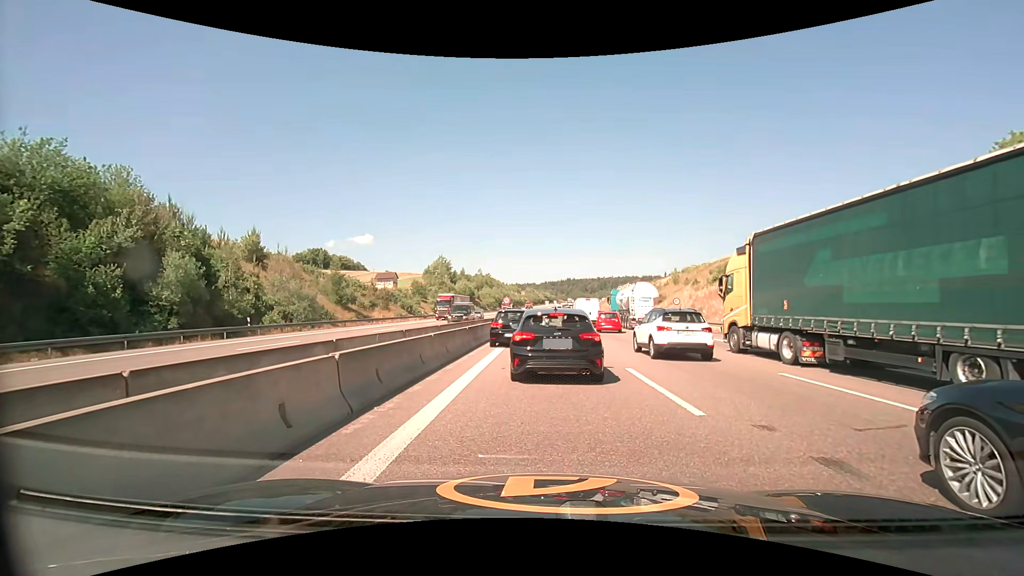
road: motorway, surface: asphalt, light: Day
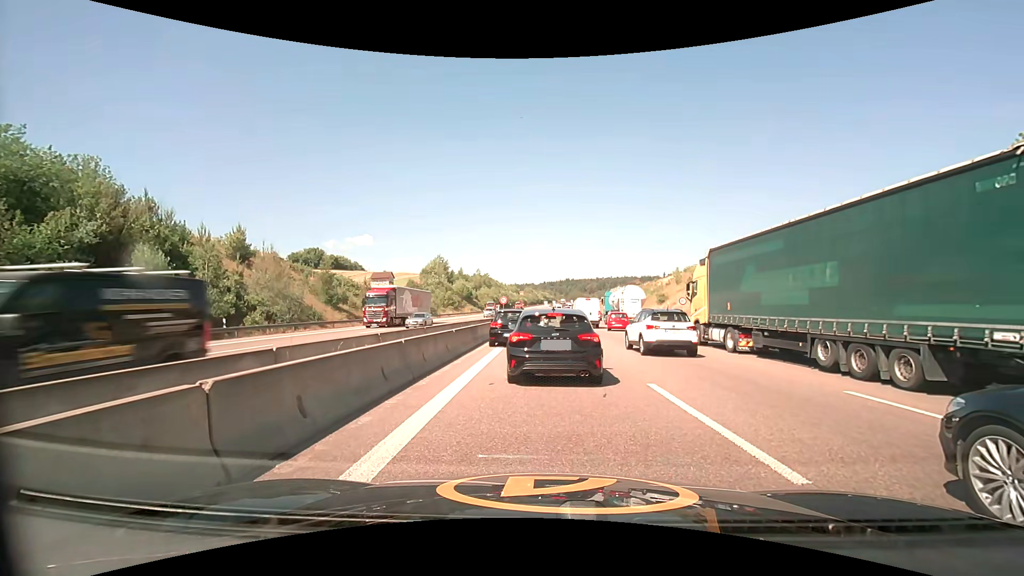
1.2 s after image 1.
(0.0, +2.6) m; +1°
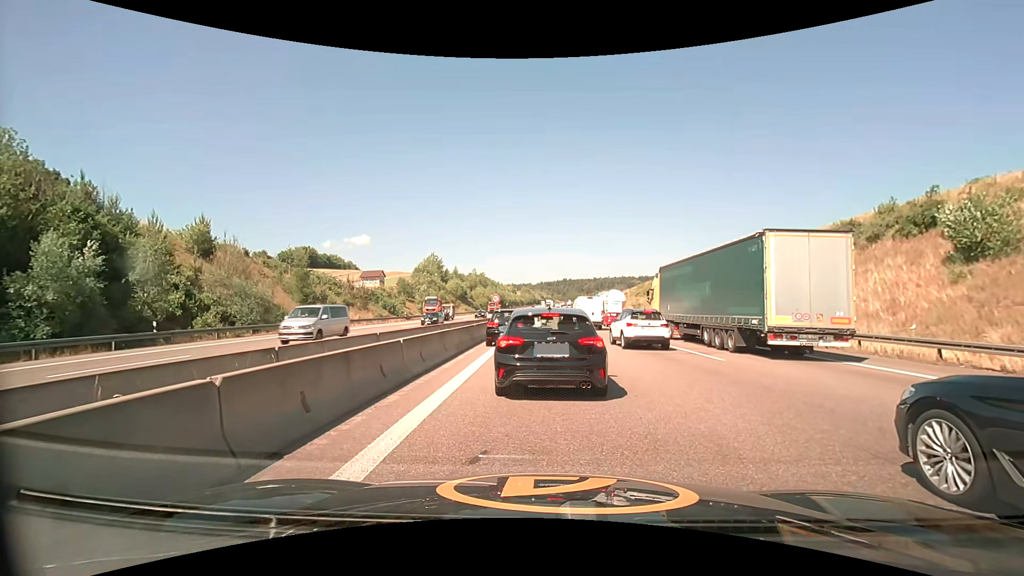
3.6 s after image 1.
(0.0, +5.8) m; 0°
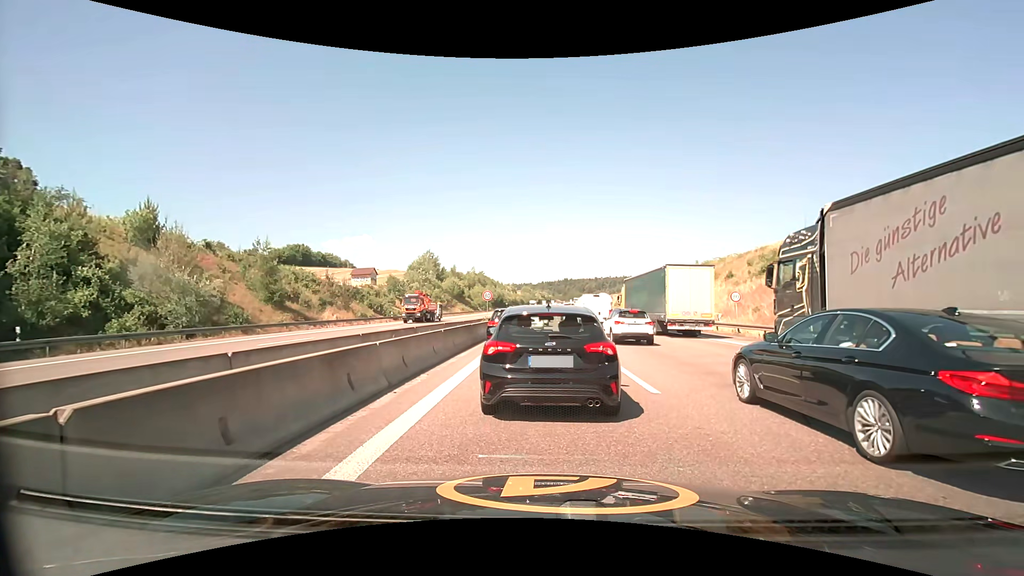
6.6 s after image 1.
(+0.1, +7.4) m; +2°
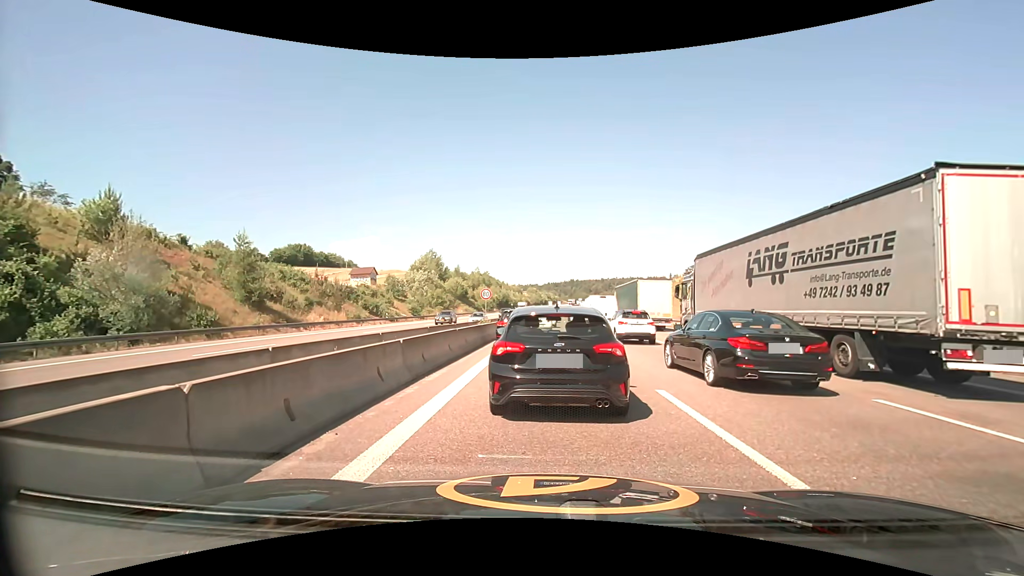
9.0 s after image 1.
(-0.1, +5.1) m; -3°
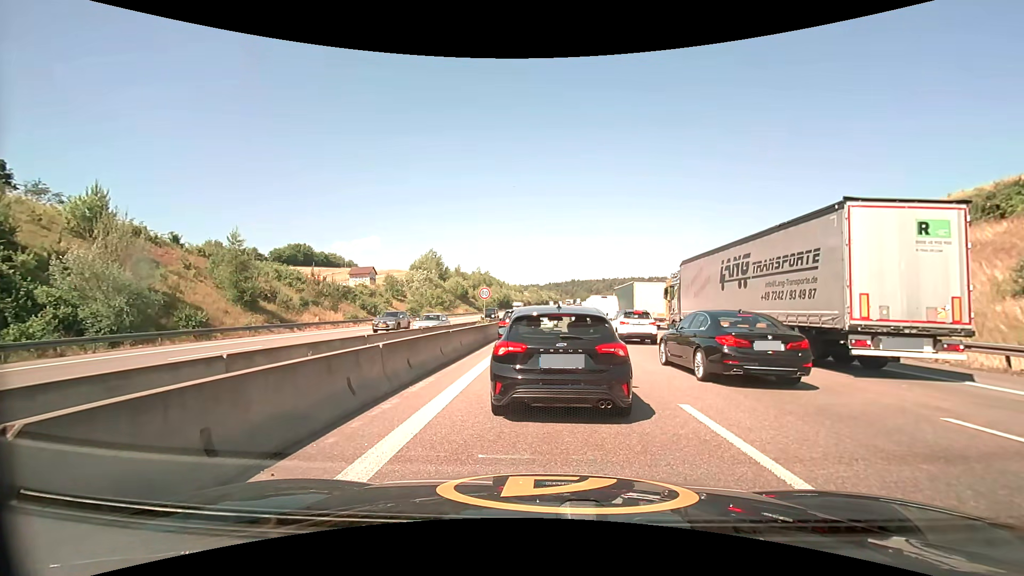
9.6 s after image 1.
(0.0, +1.4) m; +1°
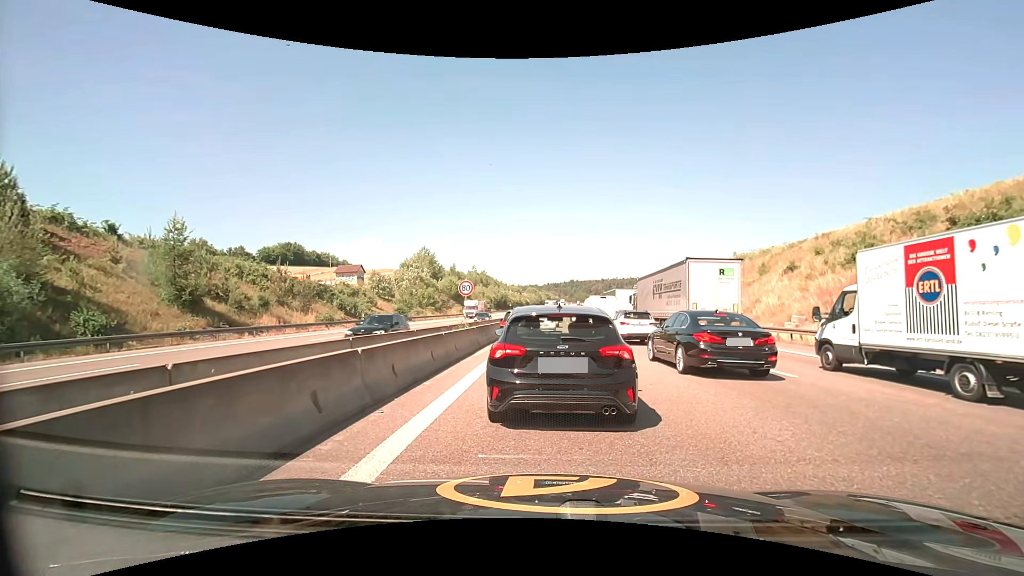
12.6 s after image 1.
(0.0, +7.3) m; +1°
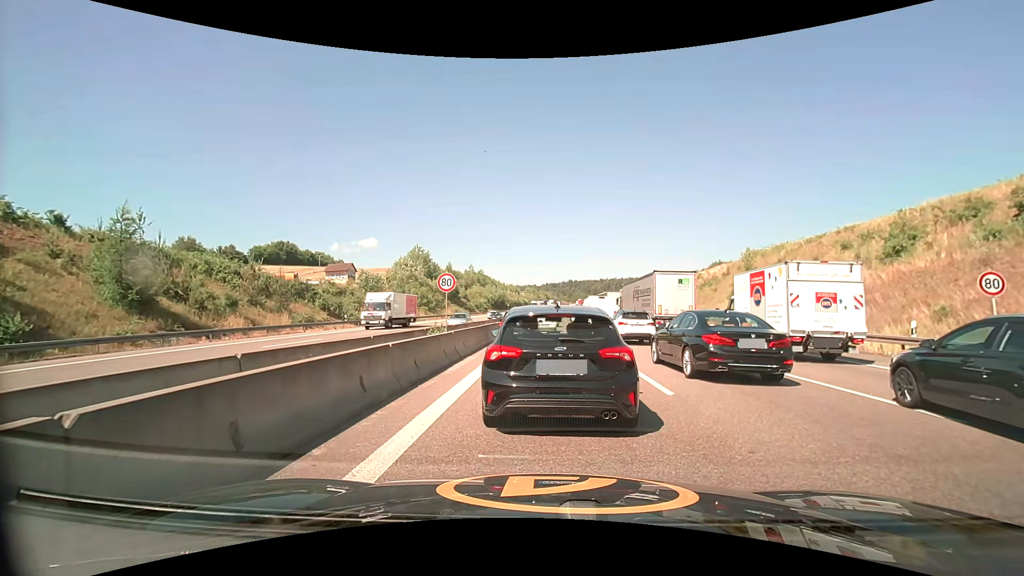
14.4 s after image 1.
(-0.1, +4.6) m; -1°
(0, +10) (0, +20) (0, +30) (0, +40) (0, +50) (+1, +60) (+1, +70) (+2, +80) (+3, +90) (+4, +100) m
